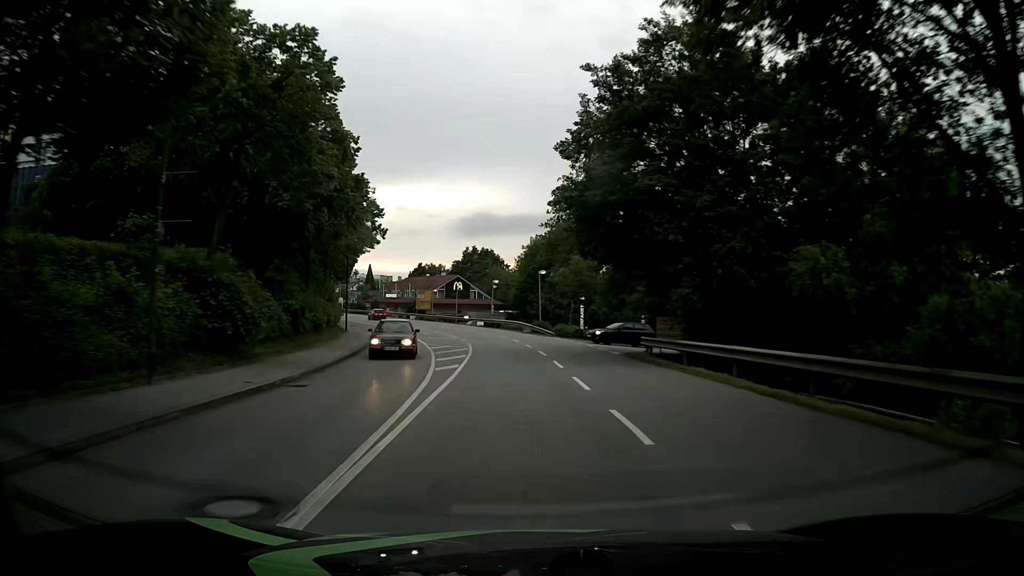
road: tertiary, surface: asphalt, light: Day
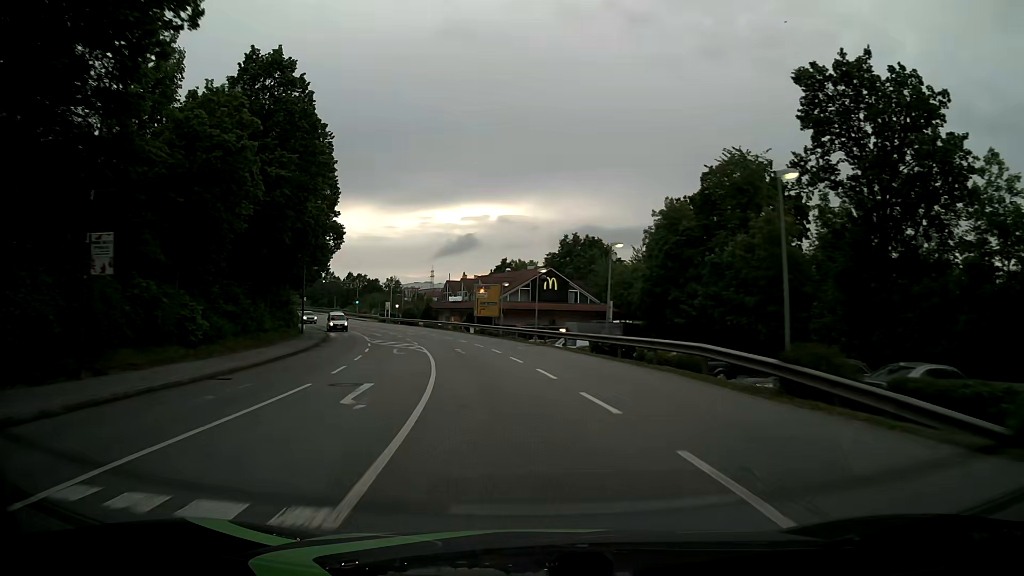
(-2.5, +38.9) m; -8°
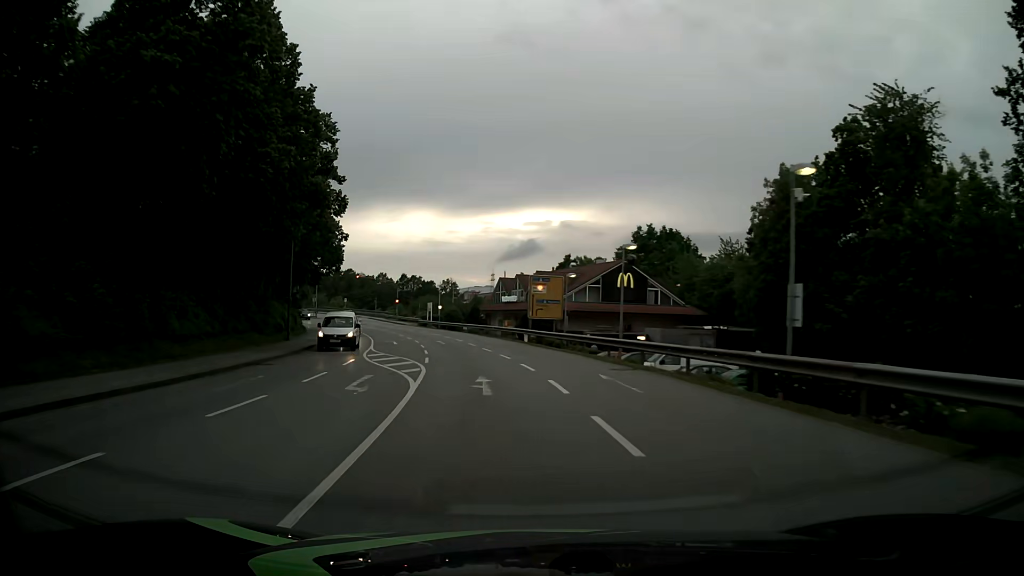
(-0.8, +15.0) m; -6°
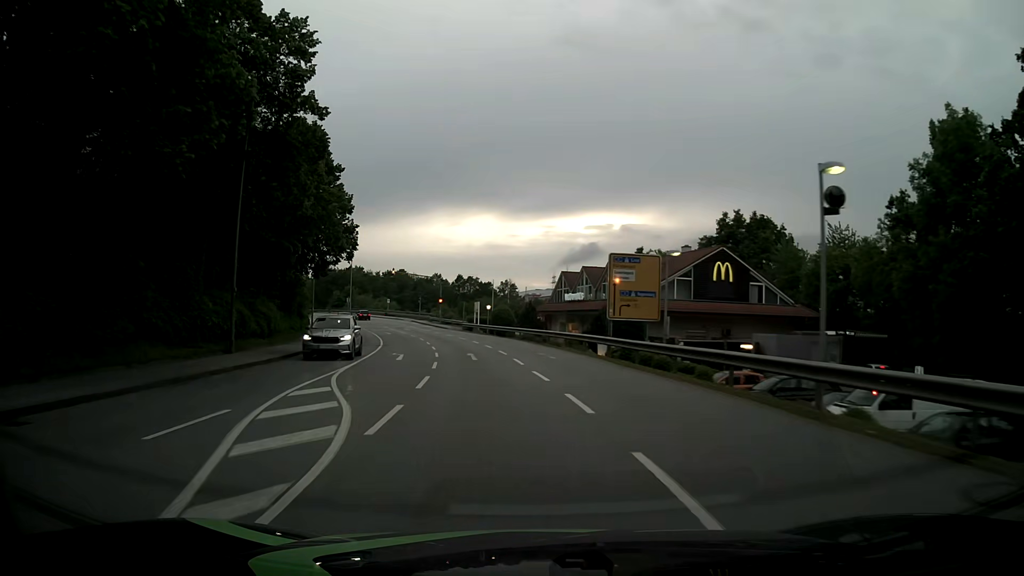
(-0.6, +14.4) m; -5°
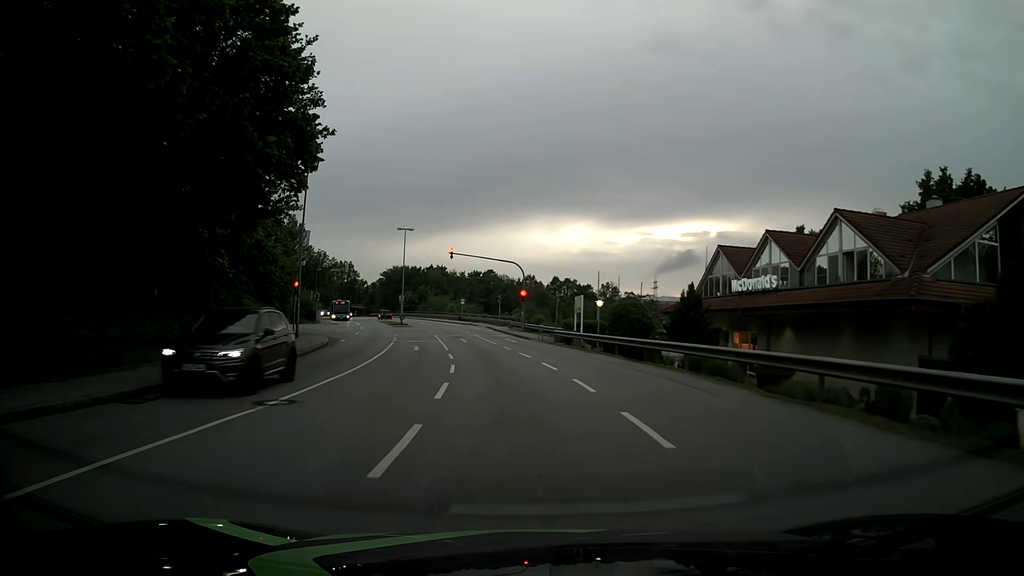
(-2.4, +26.2) m; -9°
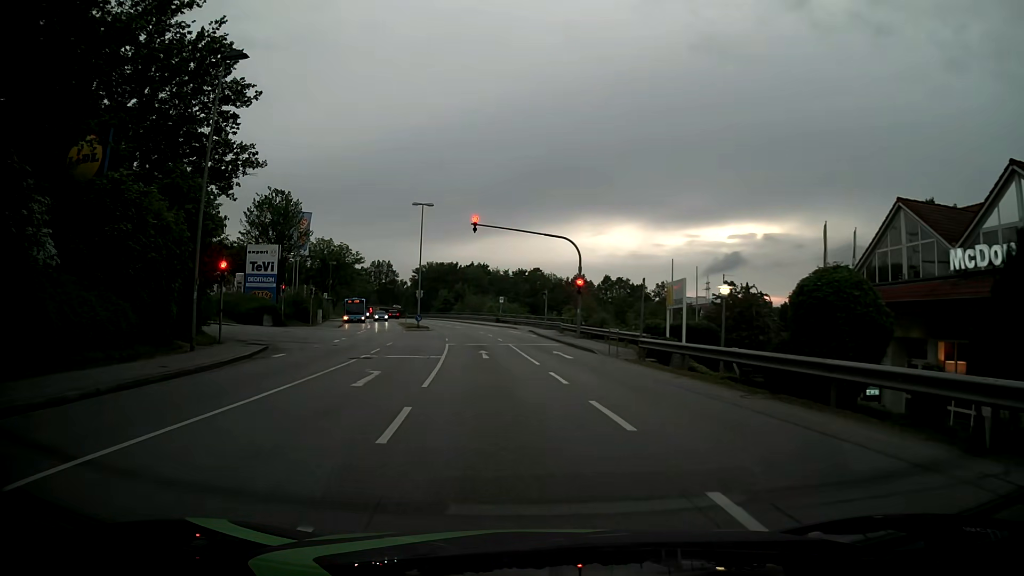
(-0.5, +16.4) m; -4°
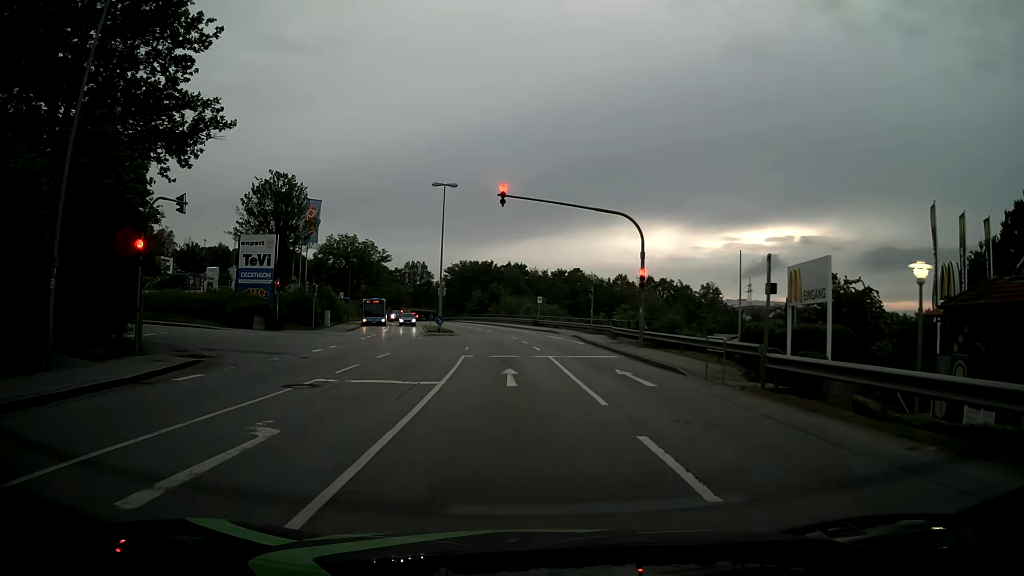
(-0.3, +9.0) m; -3°
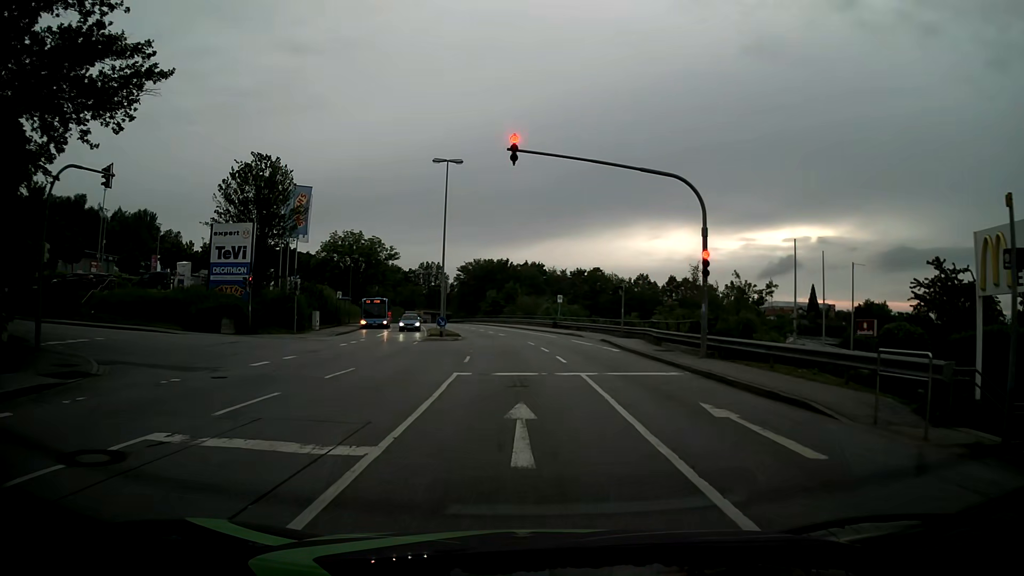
(-0.2, +7.4) m; -3°
